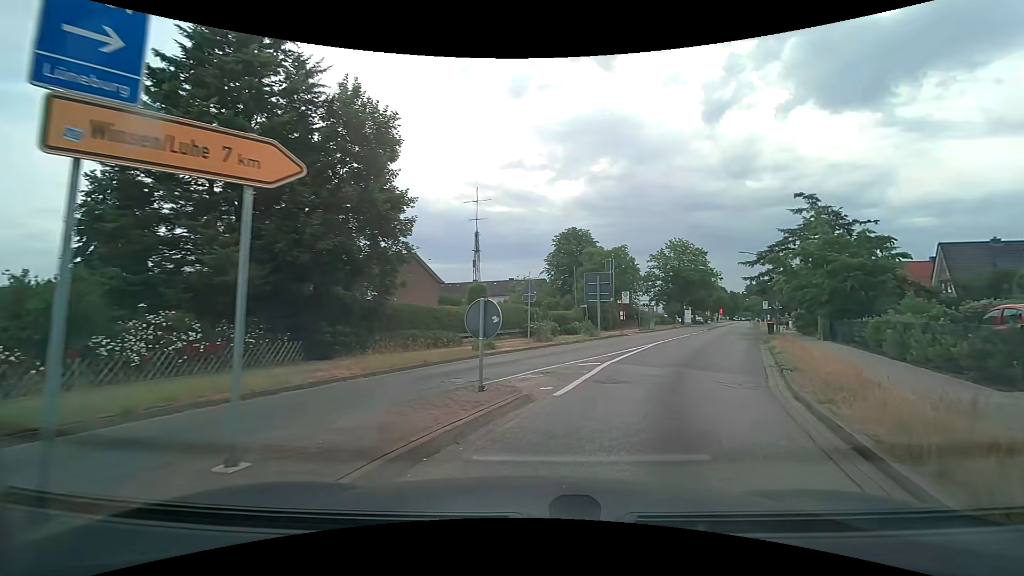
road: secondary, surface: asphalt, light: Day
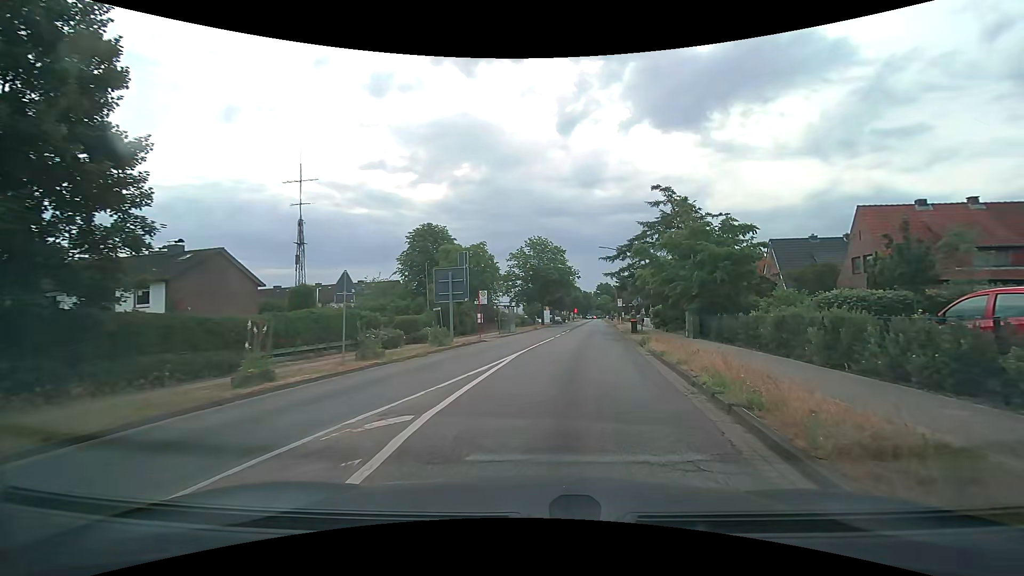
(+0.9, +6.2) m; +15°
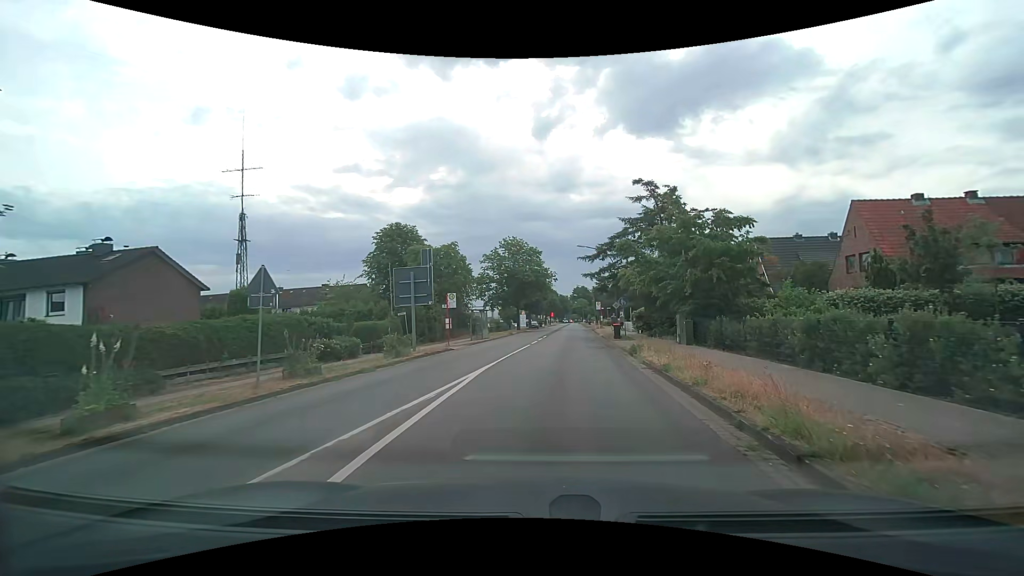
(+0.1, +3.4) m; +2°
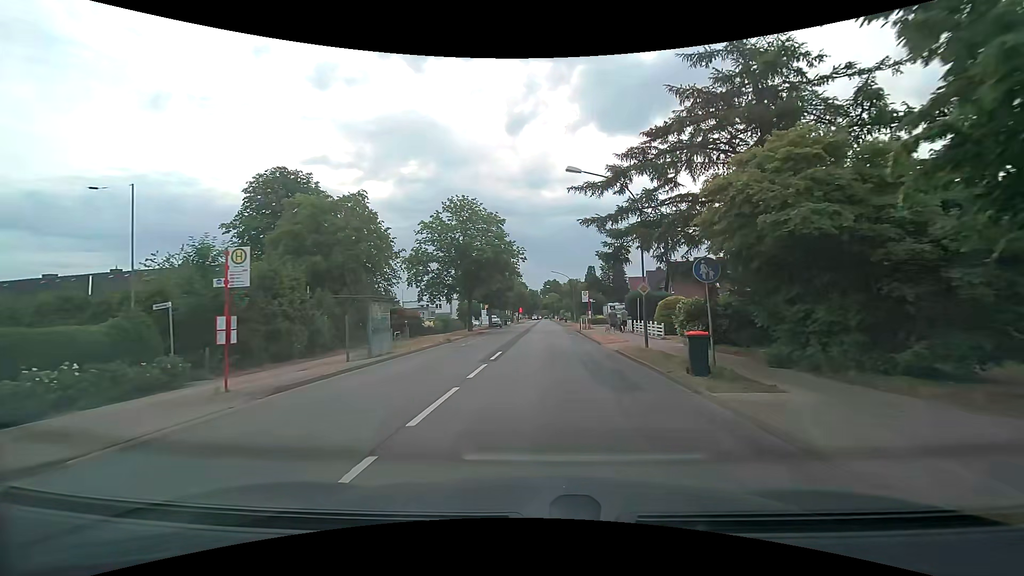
(+0.9, +21.4) m; +2°
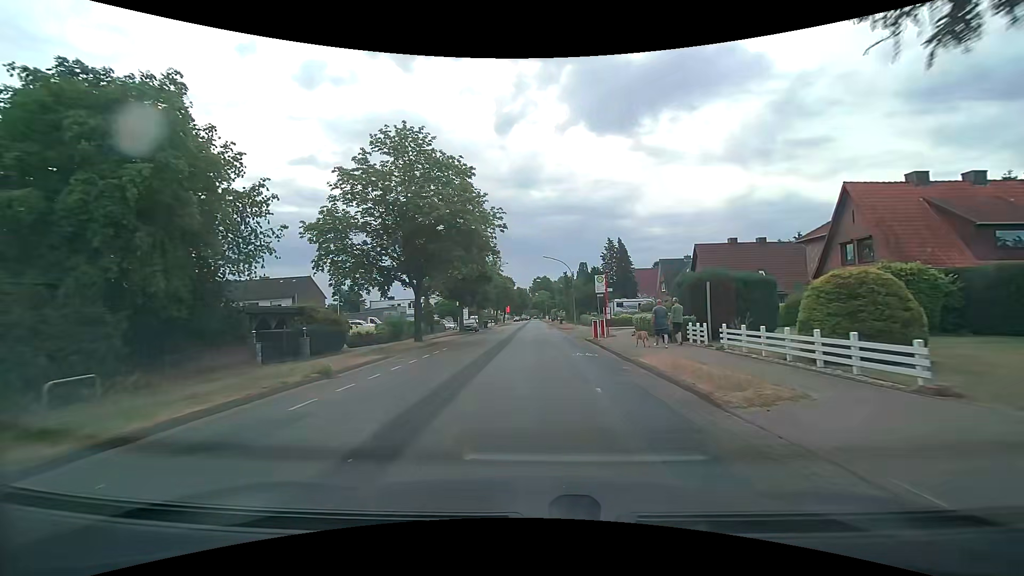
(+0.5, +17.5) m; +2°
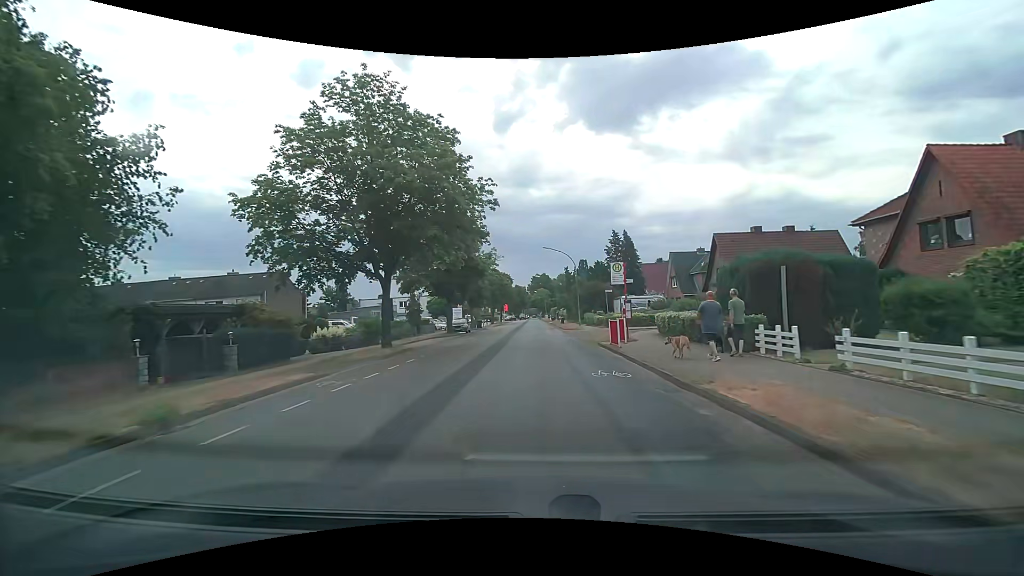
(+0.1, +6.3) m; +1°
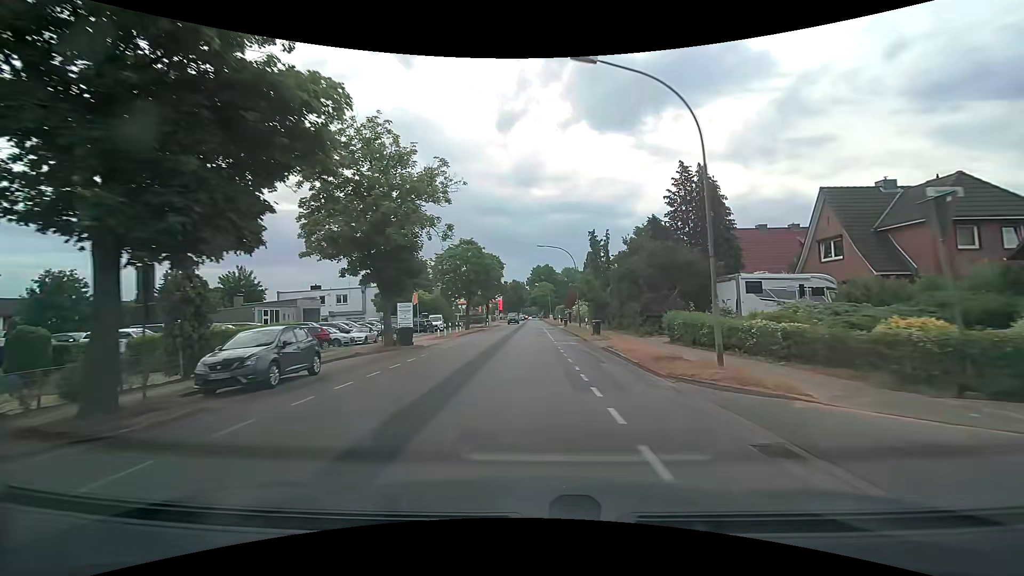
(+0.1, +34.4) m; 0°
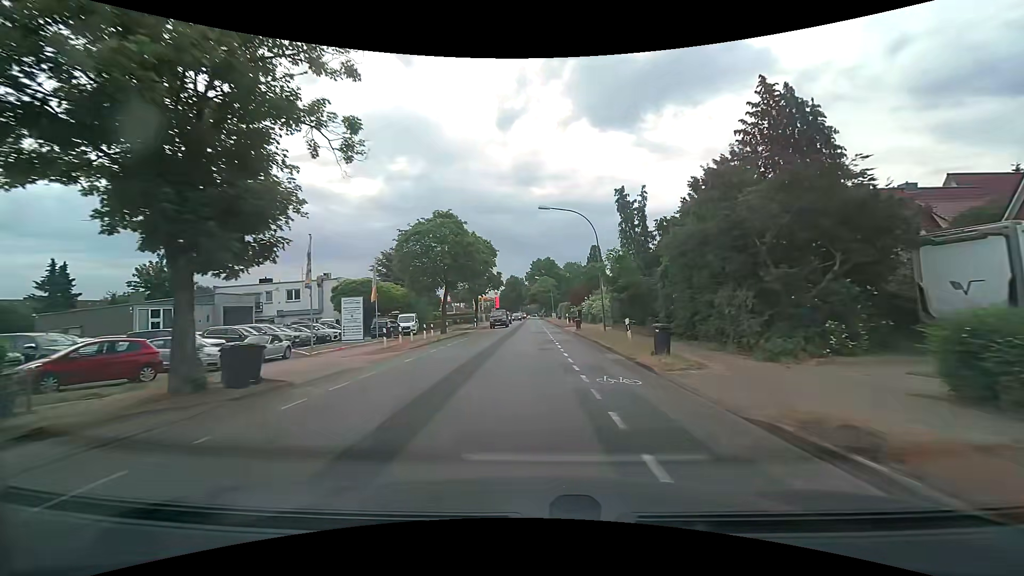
(0.0, +14.6) m; +1°
(0, +10) (0, +20) (0, +30) (0, +40) (0, +50) (-1, +60) (-1, +70) (-1, +80) (-1, +90) (-1, +100) m
